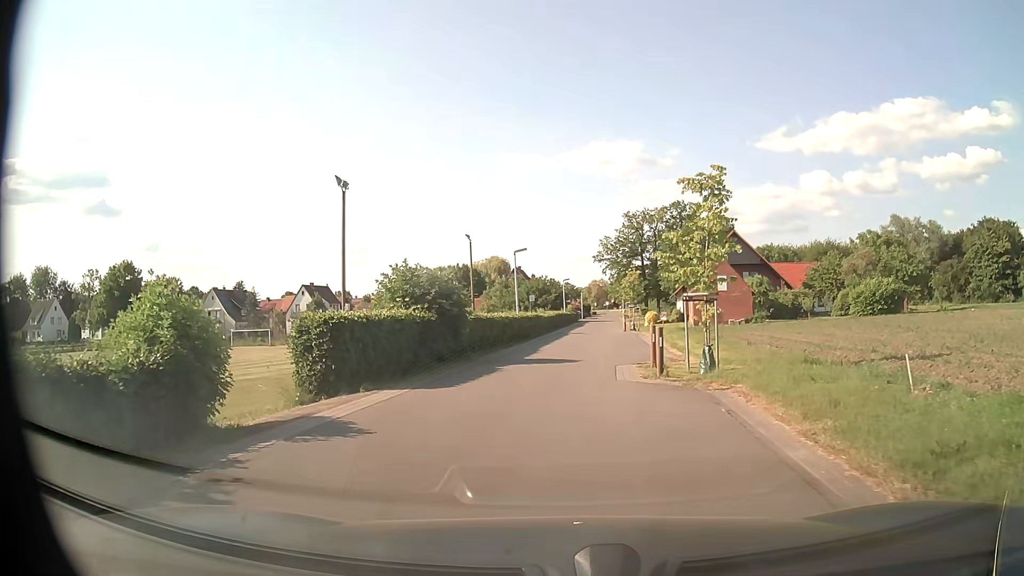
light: Day
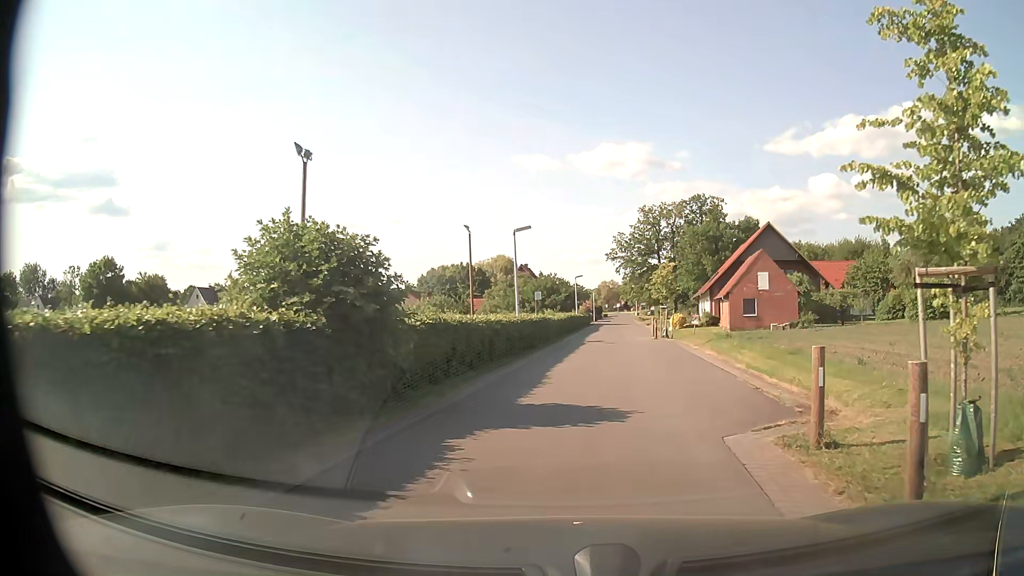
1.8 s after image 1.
(-0.3, +9.5) m; -1°
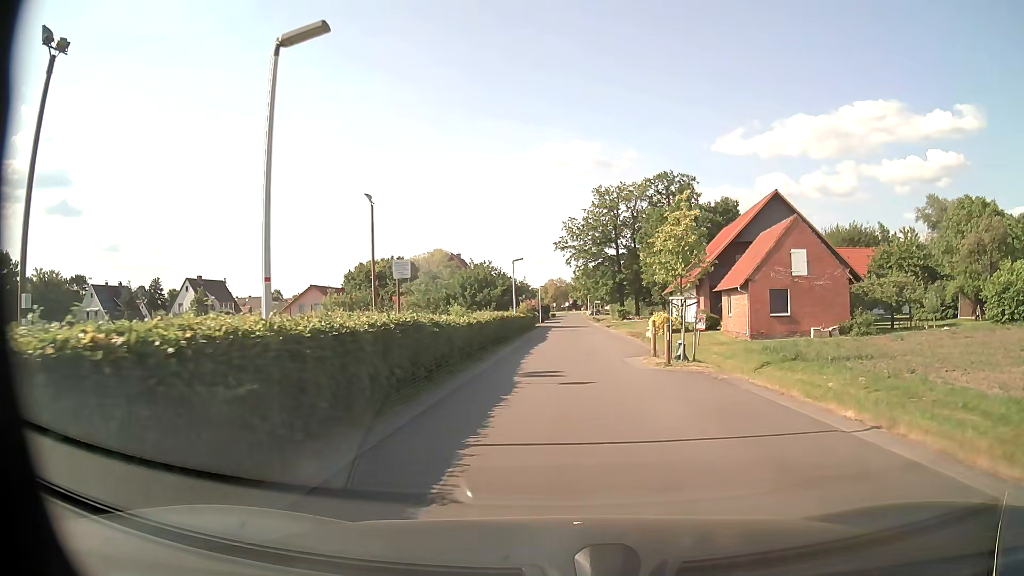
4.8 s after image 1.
(+0.9, +18.4) m; +4°
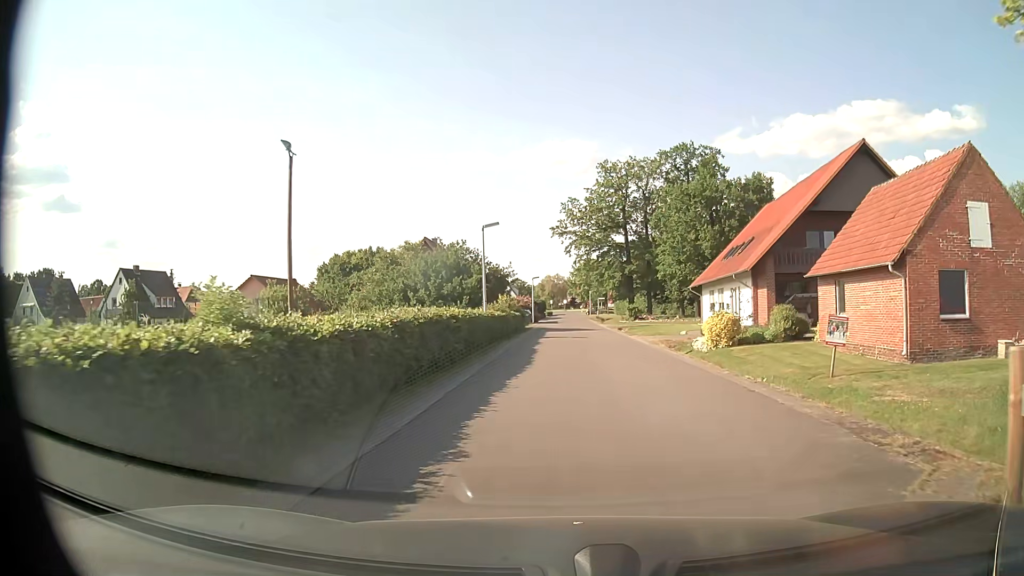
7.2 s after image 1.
(0.0, +15.9) m; 0°
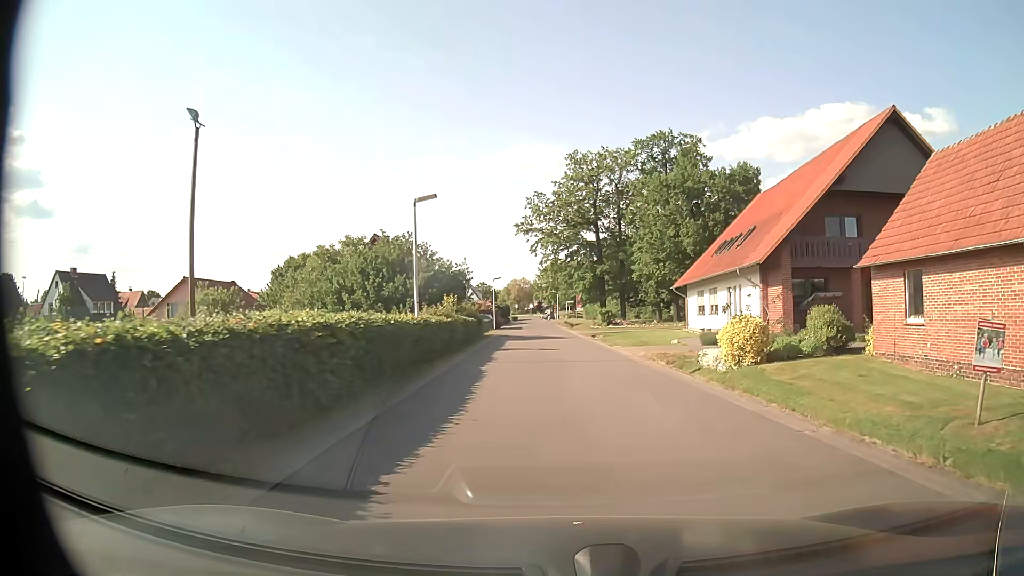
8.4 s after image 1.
(+0.2, +7.2) m; +3°
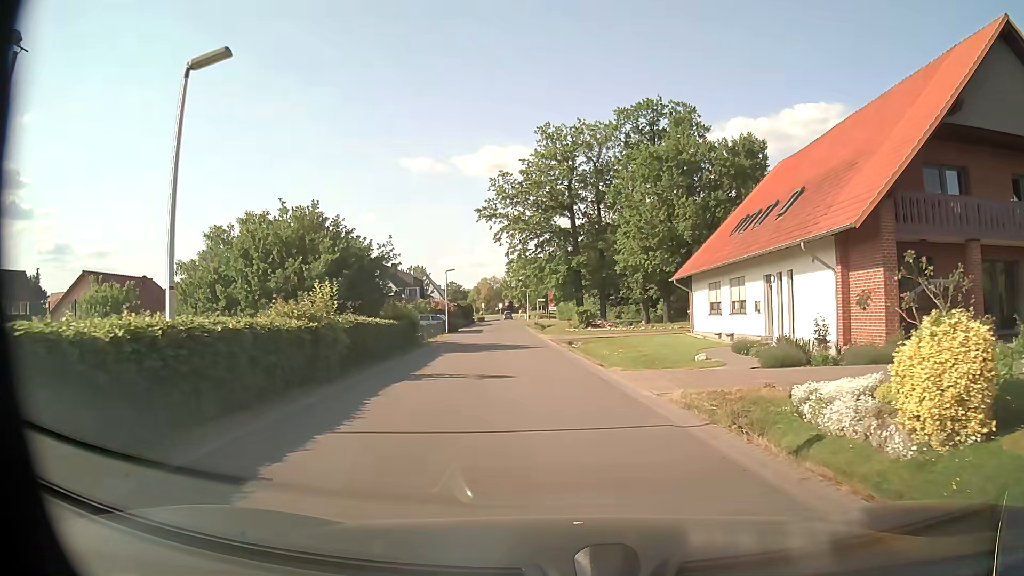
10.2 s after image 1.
(+0.4, +11.6) m; +2°
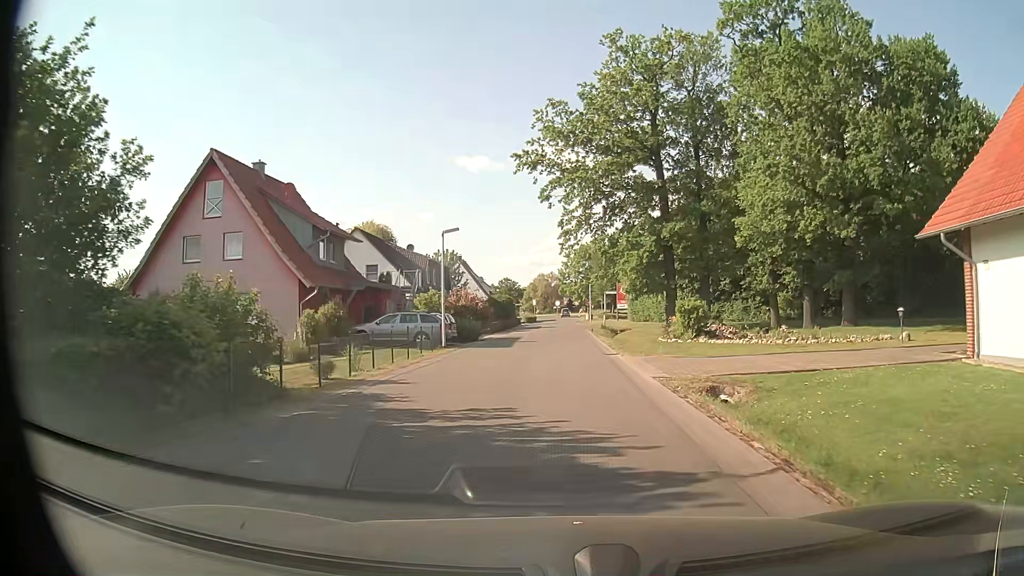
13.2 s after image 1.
(-1.1, +22.8) m; -5°
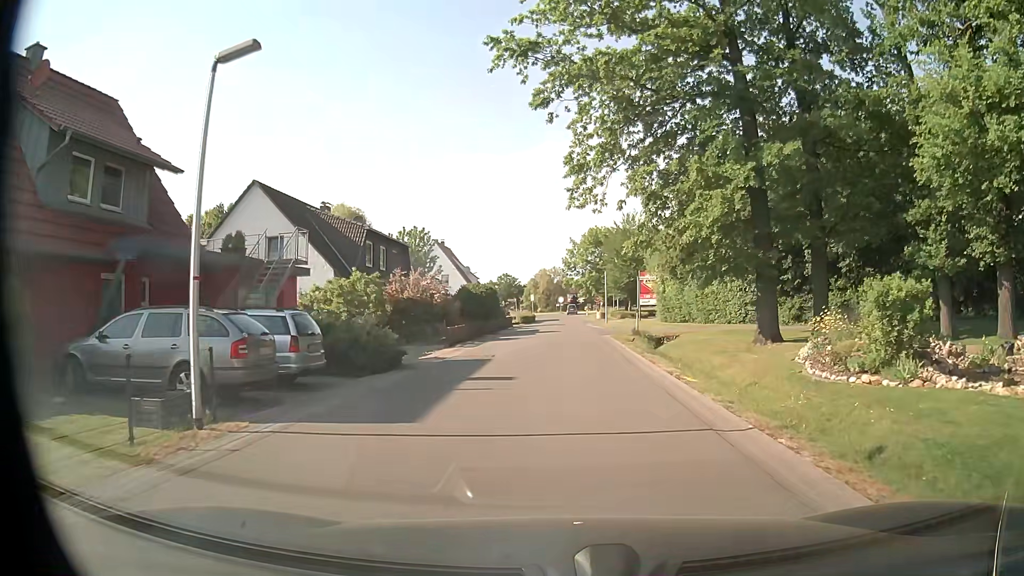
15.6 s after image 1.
(-0.1, +18.7) m; 0°
